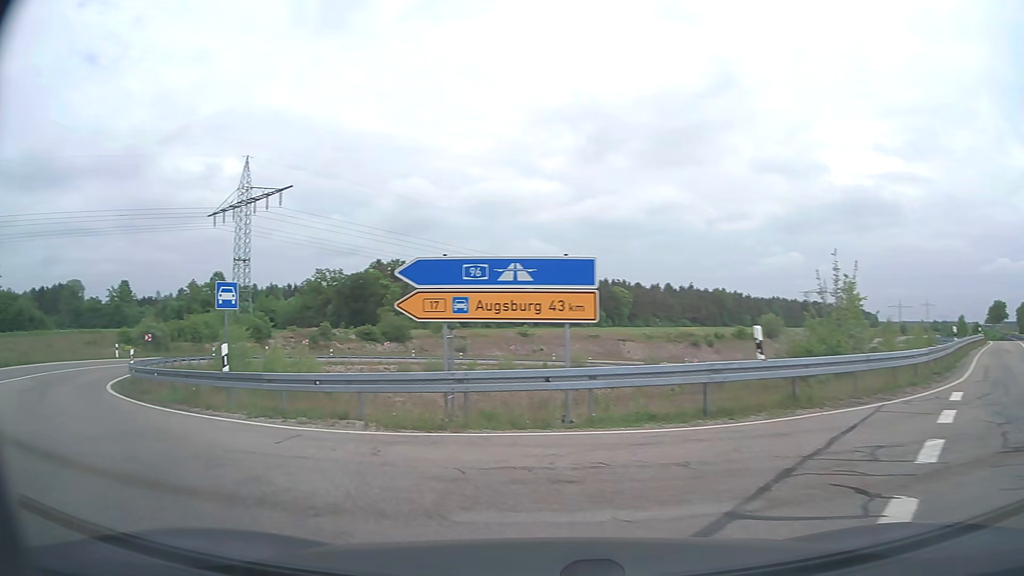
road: trunk_link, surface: asphalt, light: Day
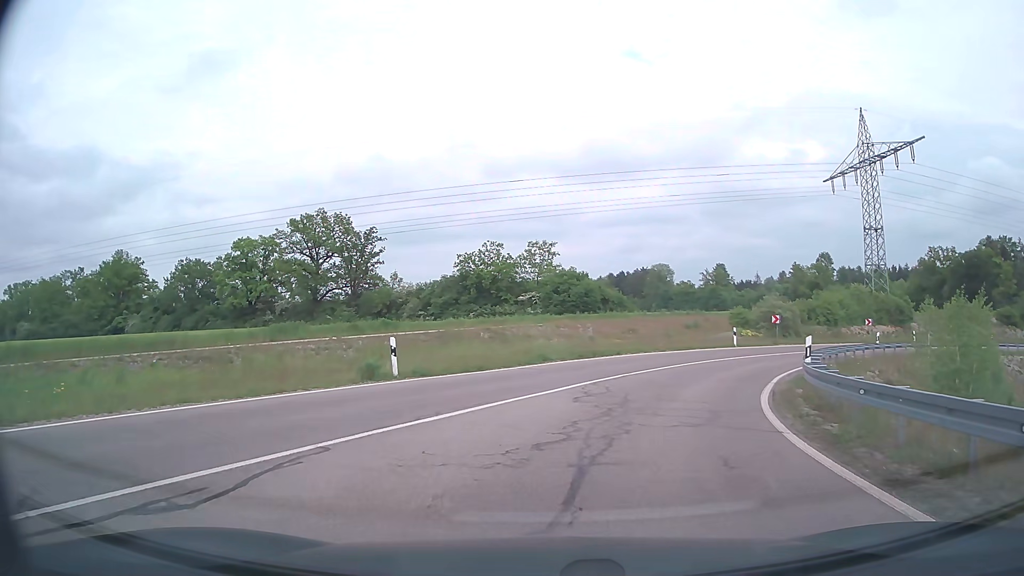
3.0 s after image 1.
(-8.3, +10.9) m; -52°
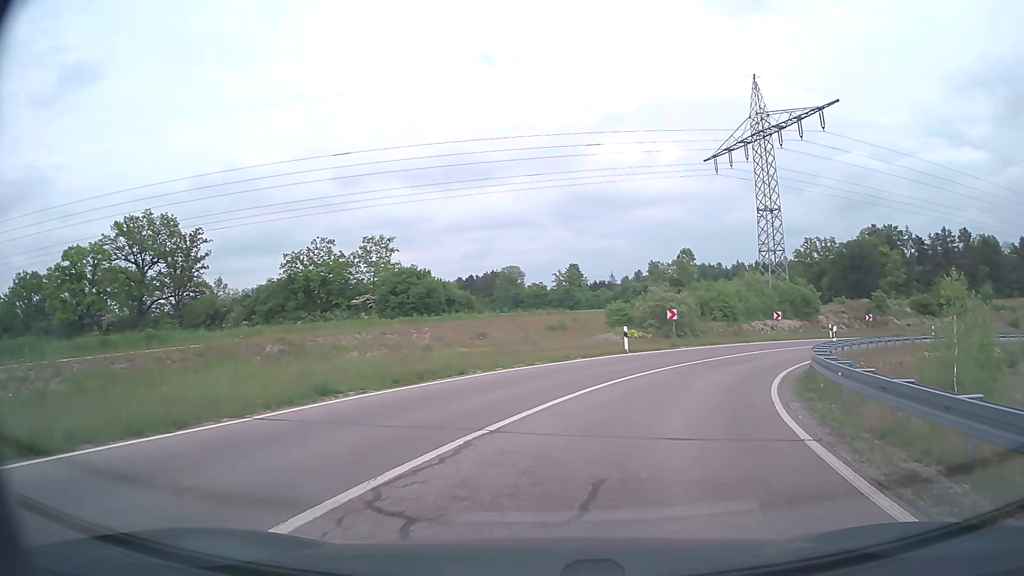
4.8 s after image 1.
(+0.8, +10.9) m; +12°
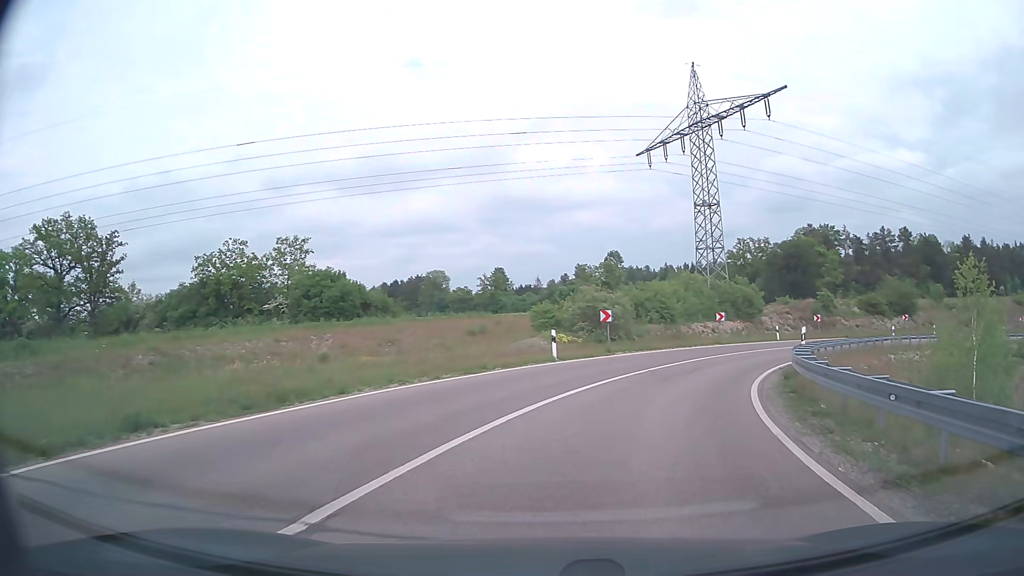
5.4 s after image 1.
(+0.2, +4.2) m; +6°
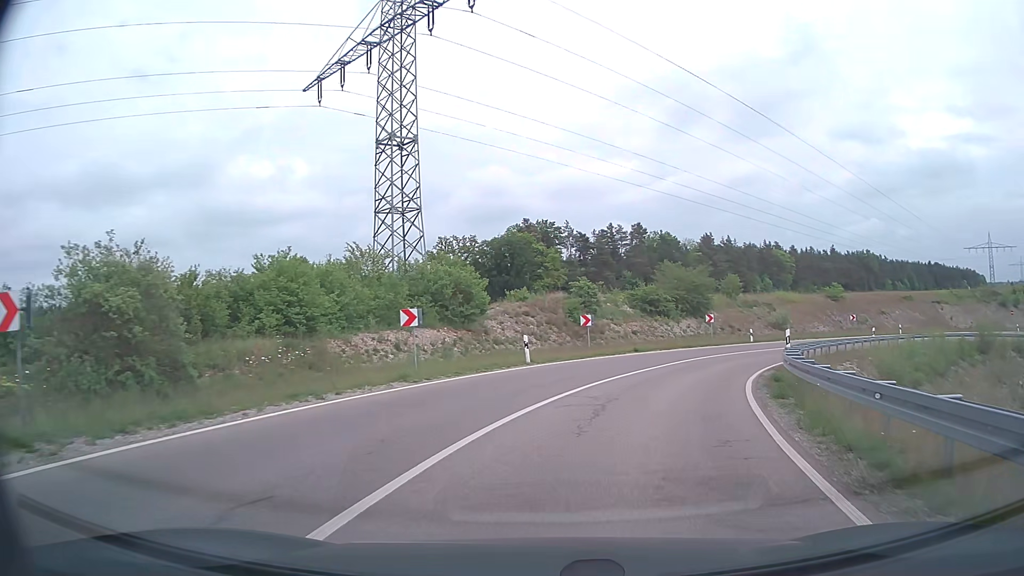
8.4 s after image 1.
(+5.6, +22.9) m; +25°
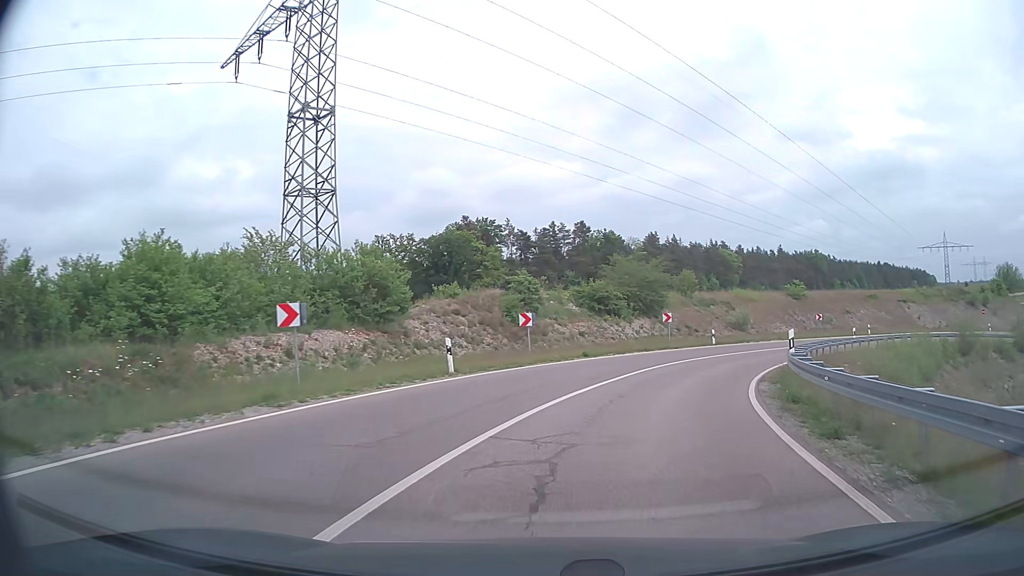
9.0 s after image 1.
(+0.2, +5.2) m; +5°
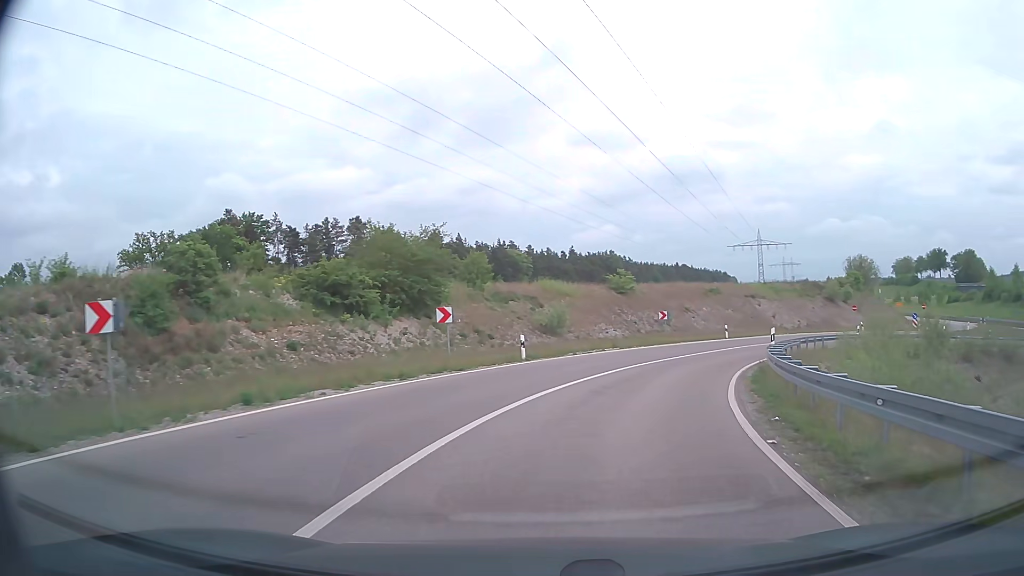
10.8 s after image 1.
(+2.7, +16.4) m; +18°
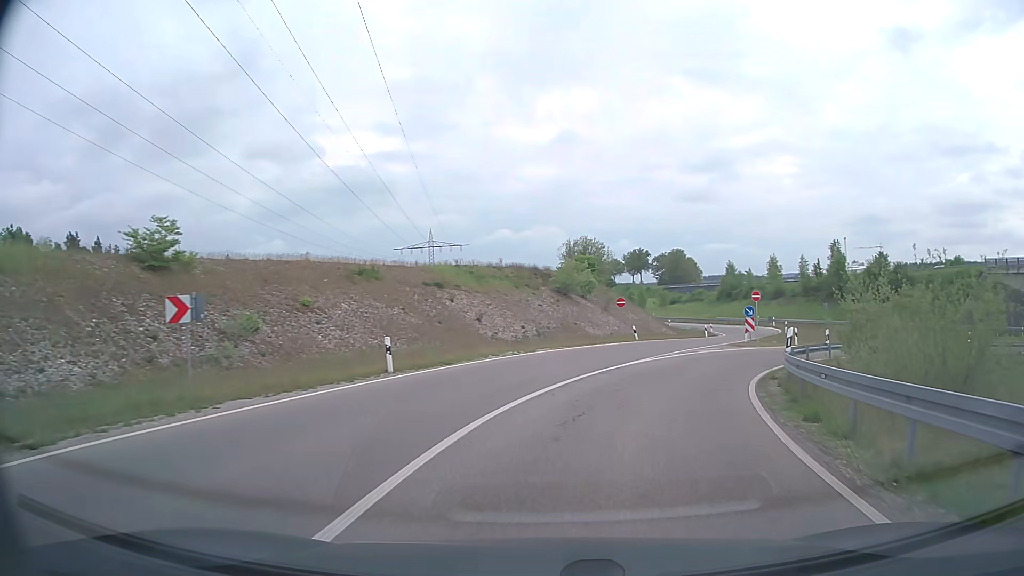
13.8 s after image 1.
(+7.4, +29.4) m; +28°
(+1, +10) (+3, +20) (+8, +28) (+16, +35) (+25, +38) (+35, +38) (+44, +34) (+52, +27) (+58, +19) (+64, +12) m
